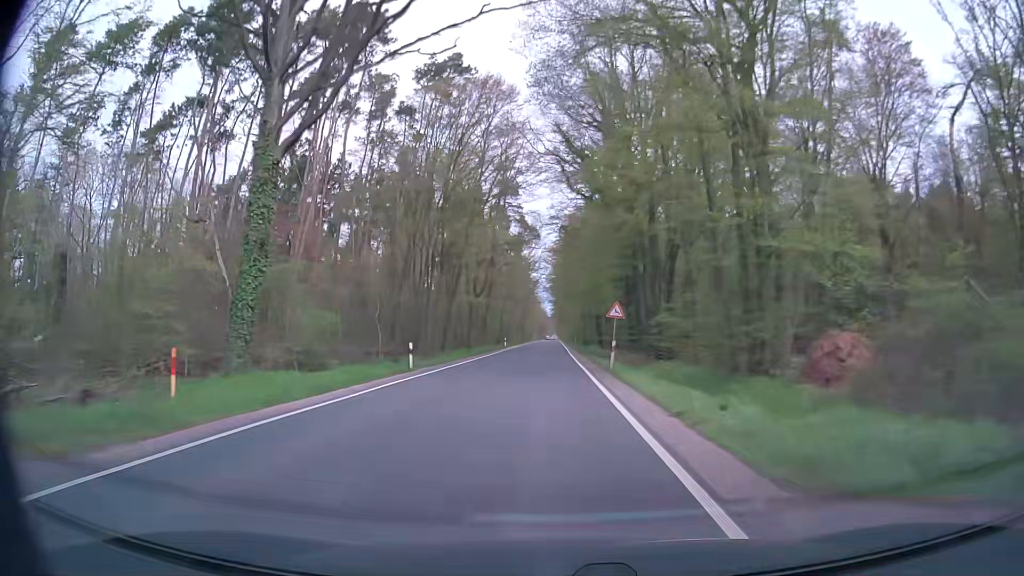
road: secondary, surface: asphalt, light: Day
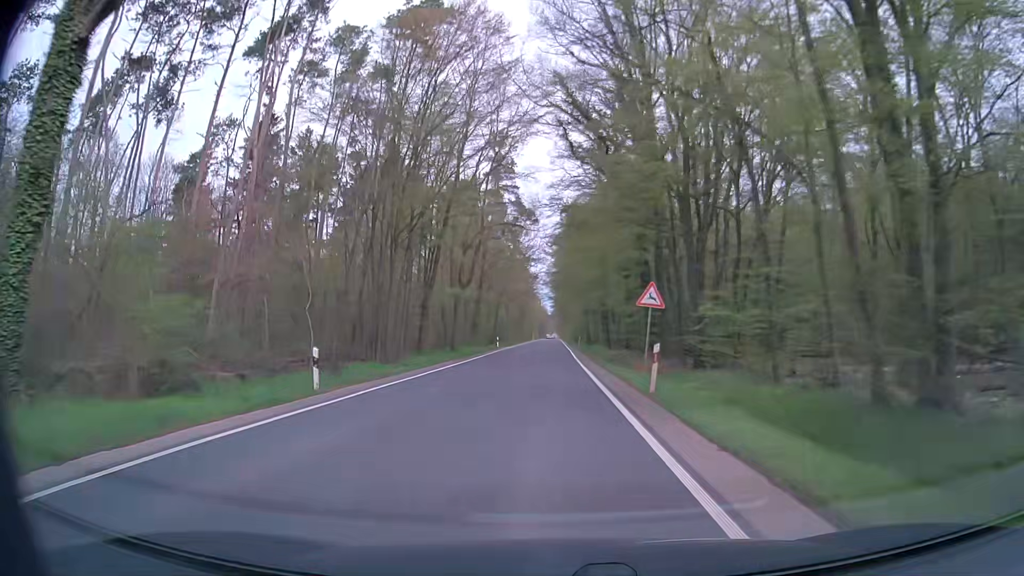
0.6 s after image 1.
(+0.1, +10.9) m; 0°
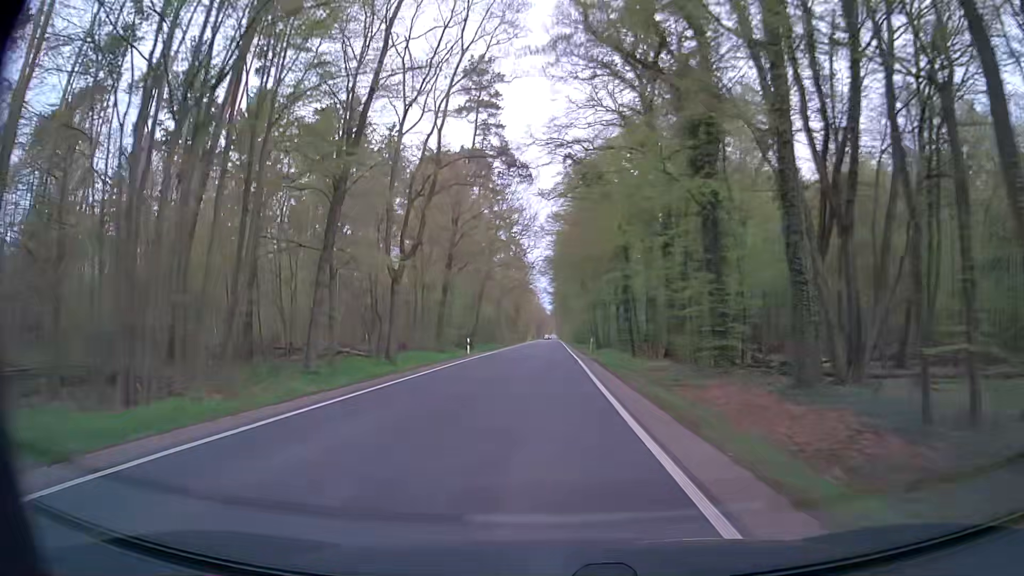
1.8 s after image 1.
(-0.1, +22.0) m; 0°
(0, +10) (0, +20) (0, +30) (0, +40) (0, +50) (0, +60) (0, +70) (0, +80) (0, +90) (0, +100) m
